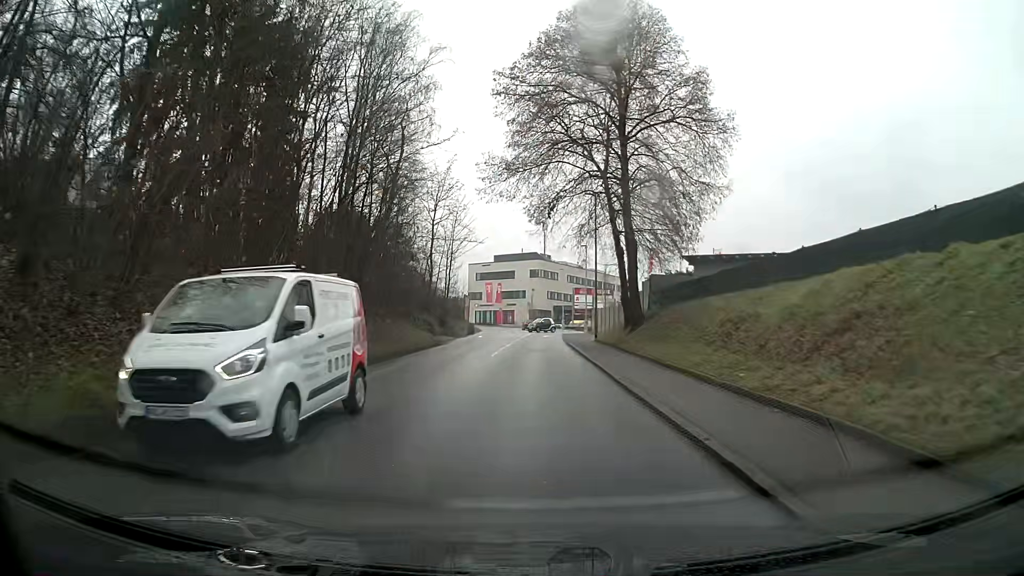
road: tertiary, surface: asphalt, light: Day
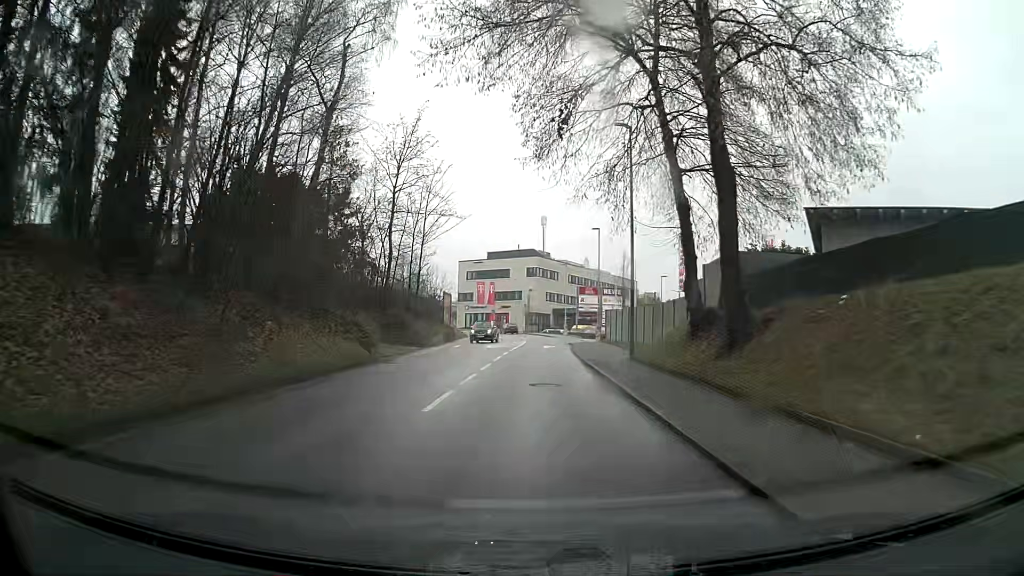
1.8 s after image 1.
(0.0, +14.5) m; 0°
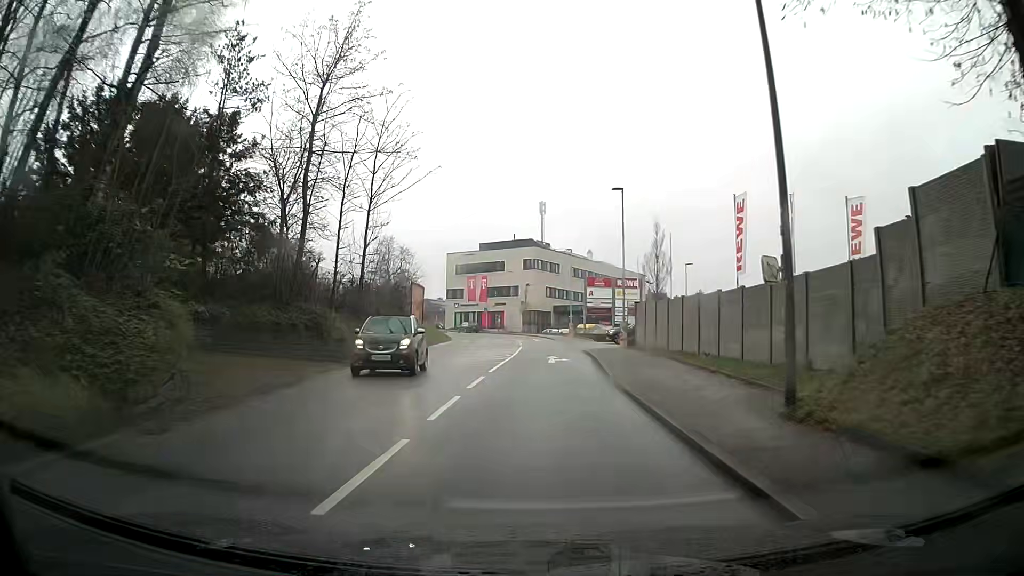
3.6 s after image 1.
(-0.1, +14.4) m; 0°
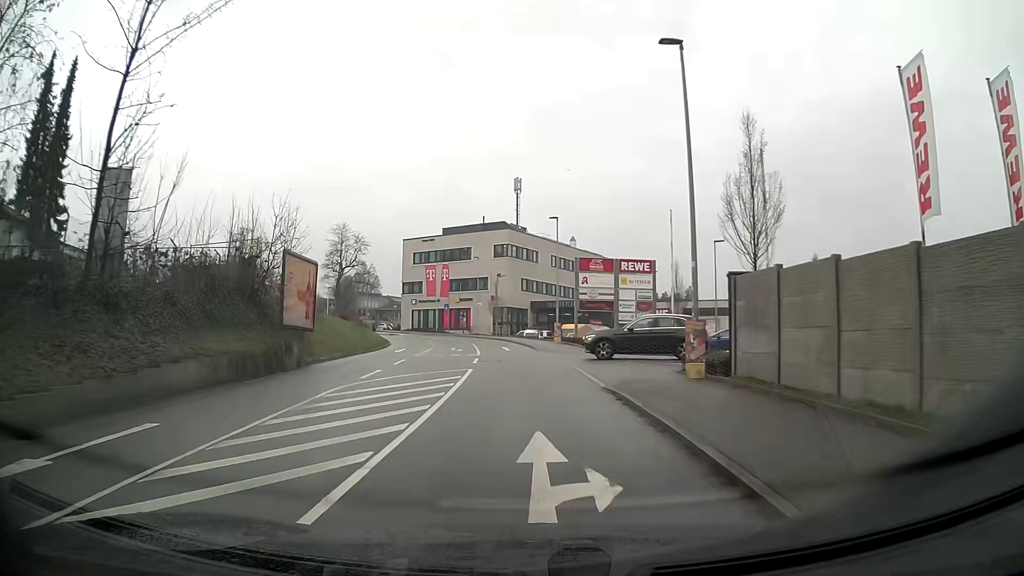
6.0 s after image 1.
(+0.4, +19.1) m; +2°
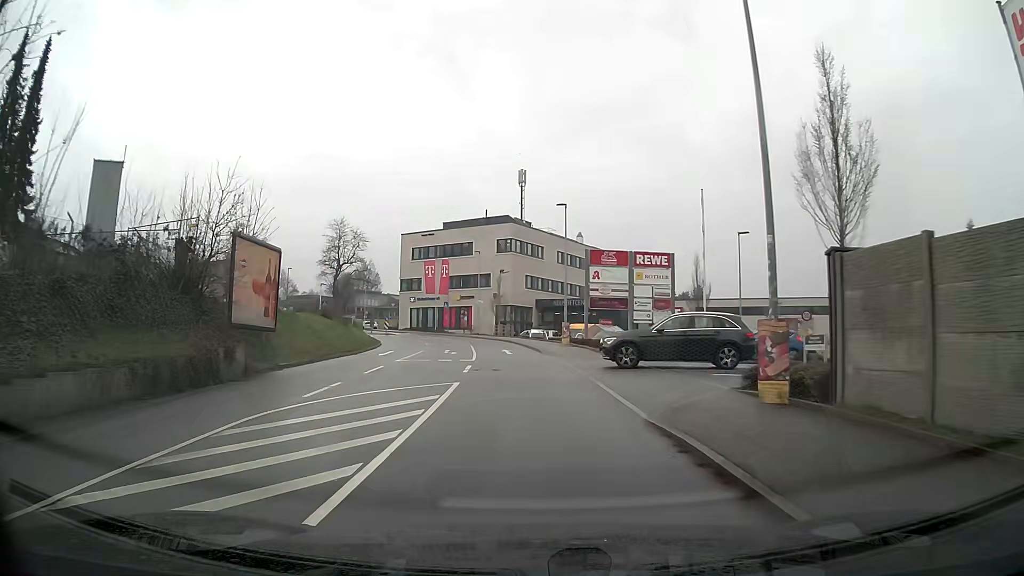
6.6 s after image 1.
(0.0, +4.8) m; -1°
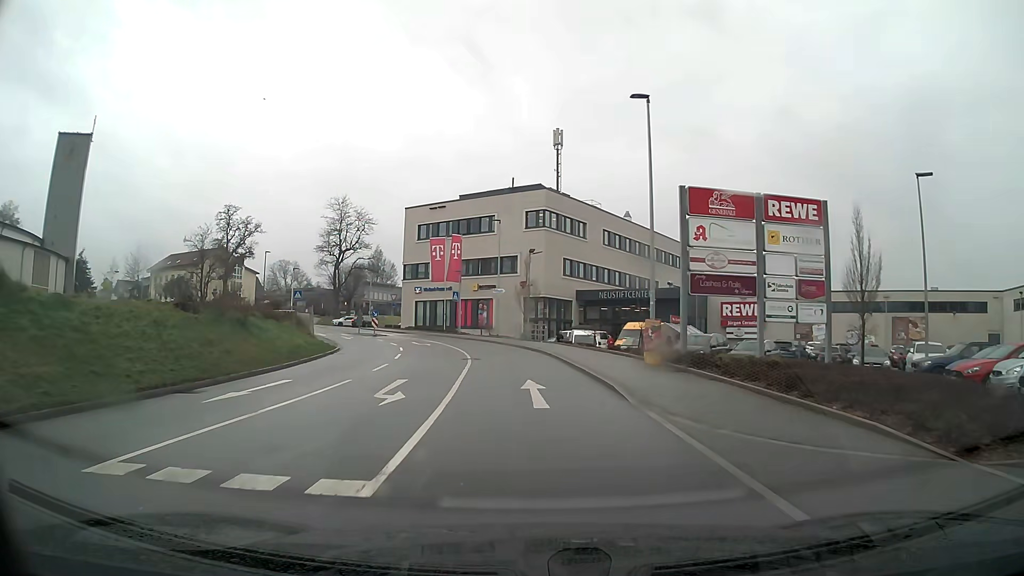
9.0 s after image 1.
(-0.4, +19.3) m; -2°
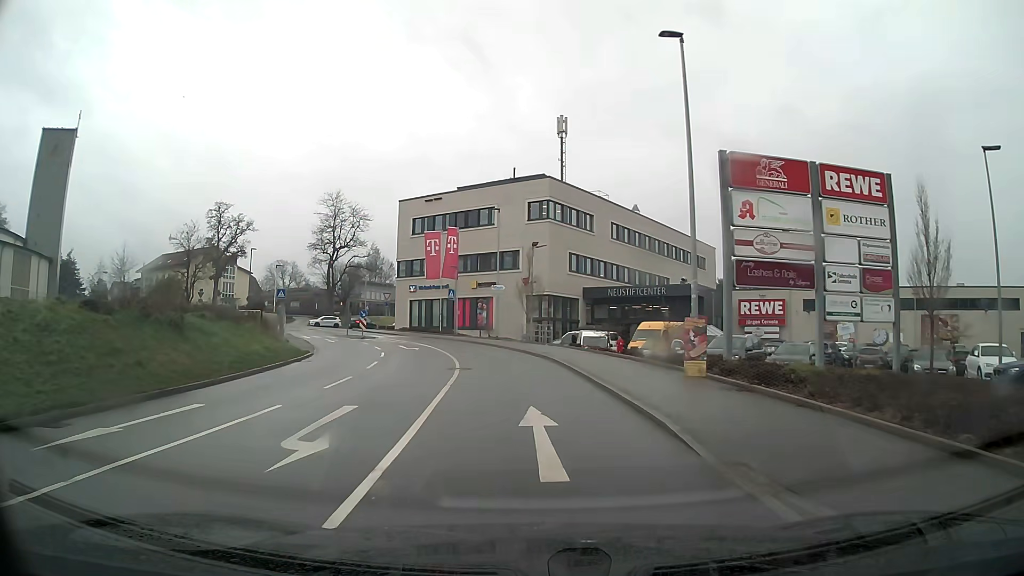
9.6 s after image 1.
(0.0, +4.8) m; -1°
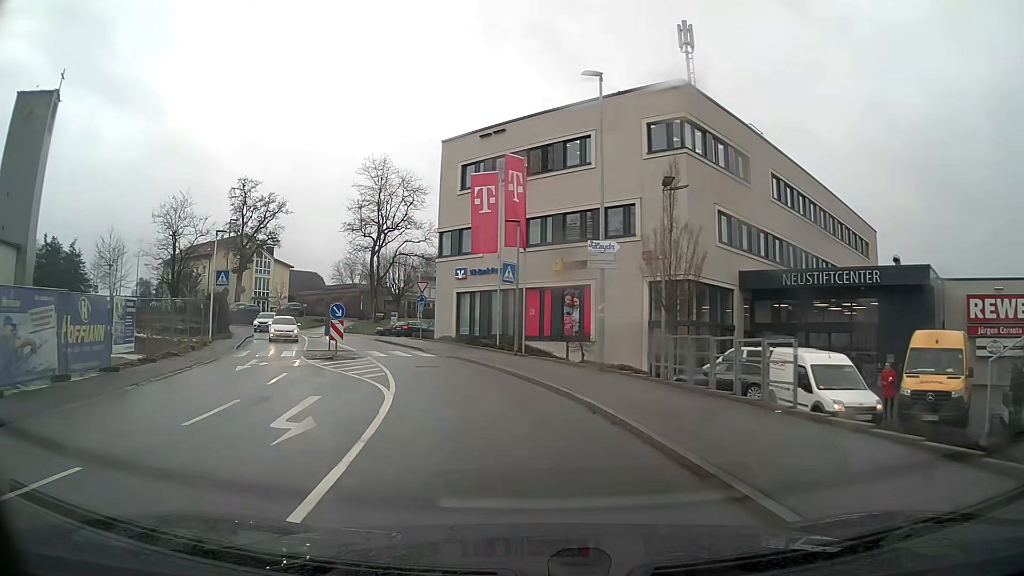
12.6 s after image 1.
(-1.4, +24.2) m; -9°
(-1, +10) (-3, +20) (-6, +29) (-9, +39) (-11, +48) (-8, +58) (-1, +65) (+7, +70) (+15, +76) (+24, +80) m
